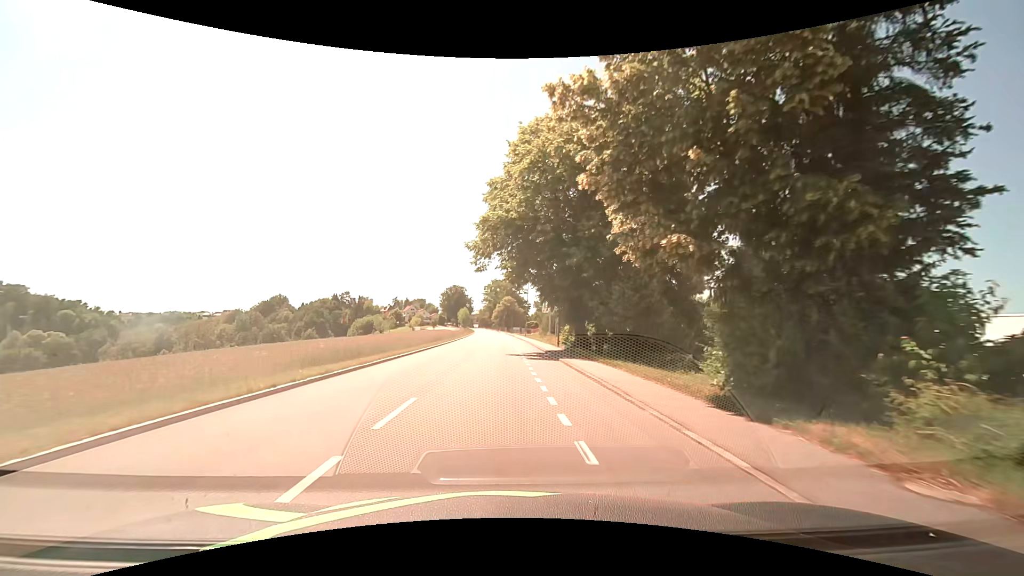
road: tertiary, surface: asphalt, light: Day
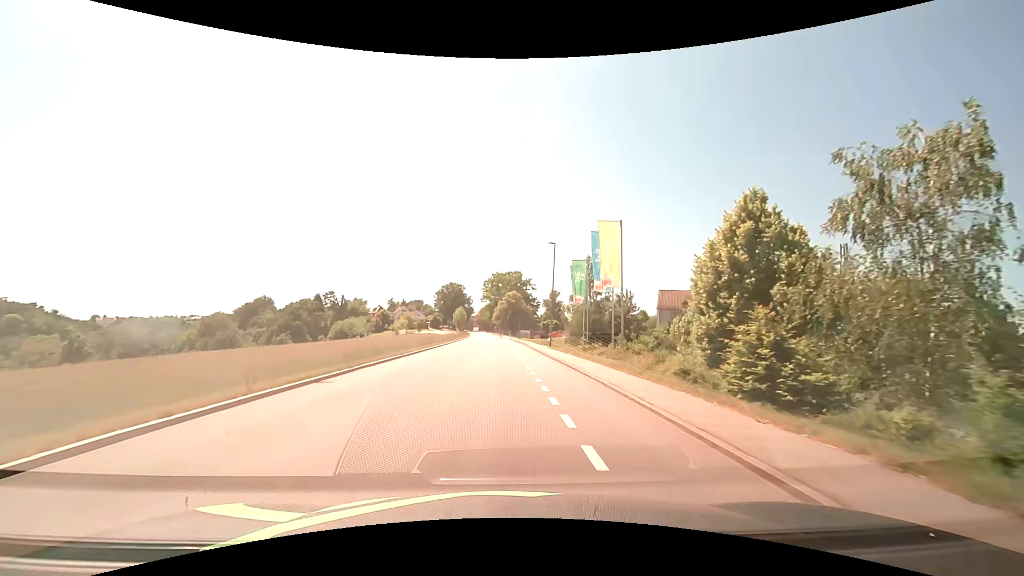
(-0.4, +36.5) m; -1°
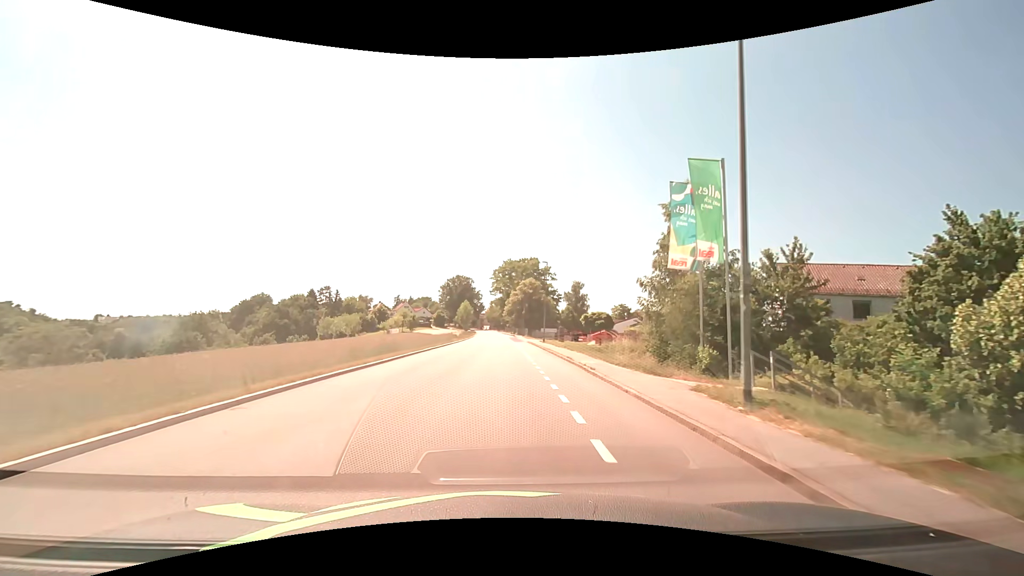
(-0.1, +29.9) m; -1°
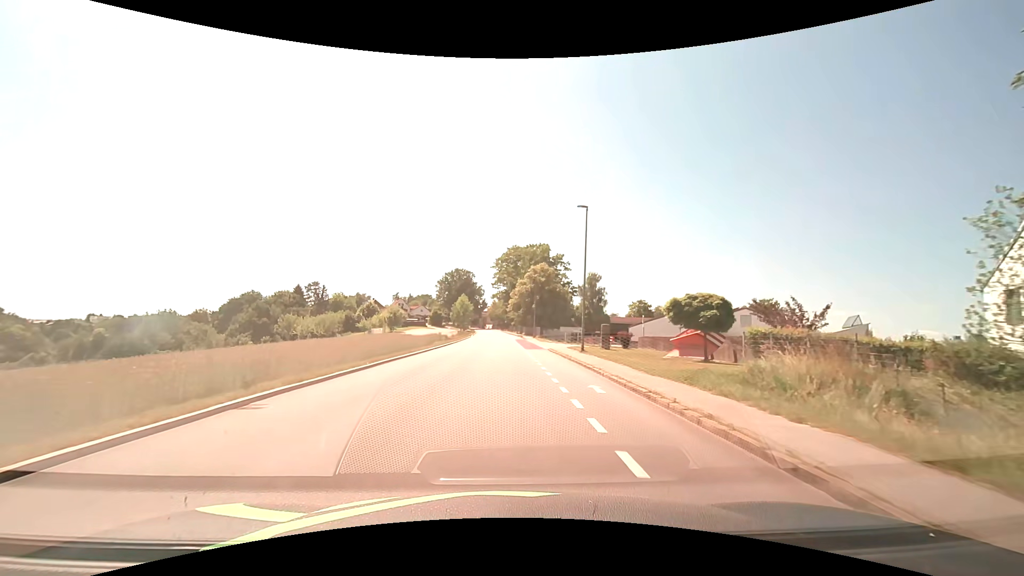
(-0.1, +22.7) m; 0°
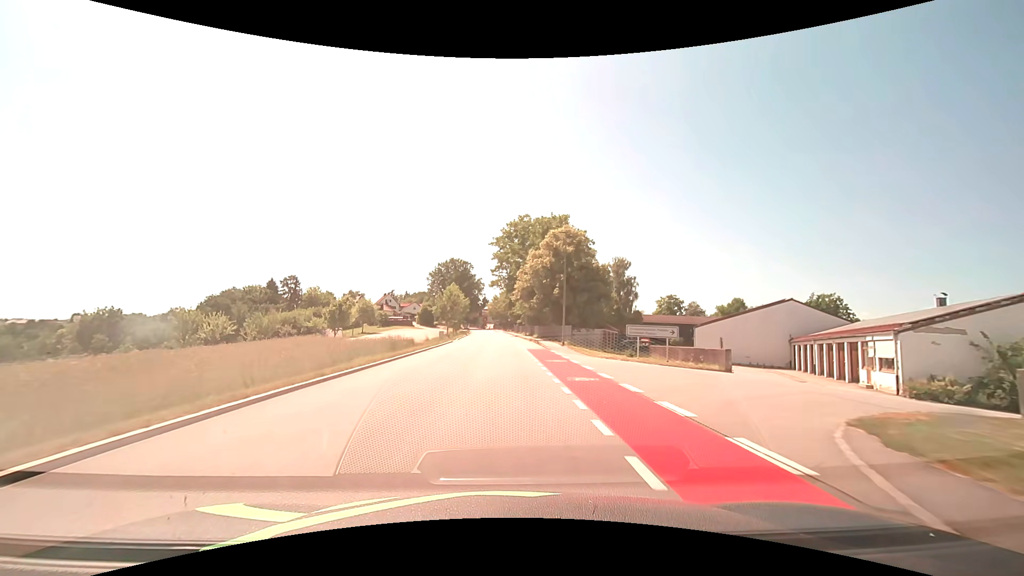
(-0.1, +30.4) m; -1°
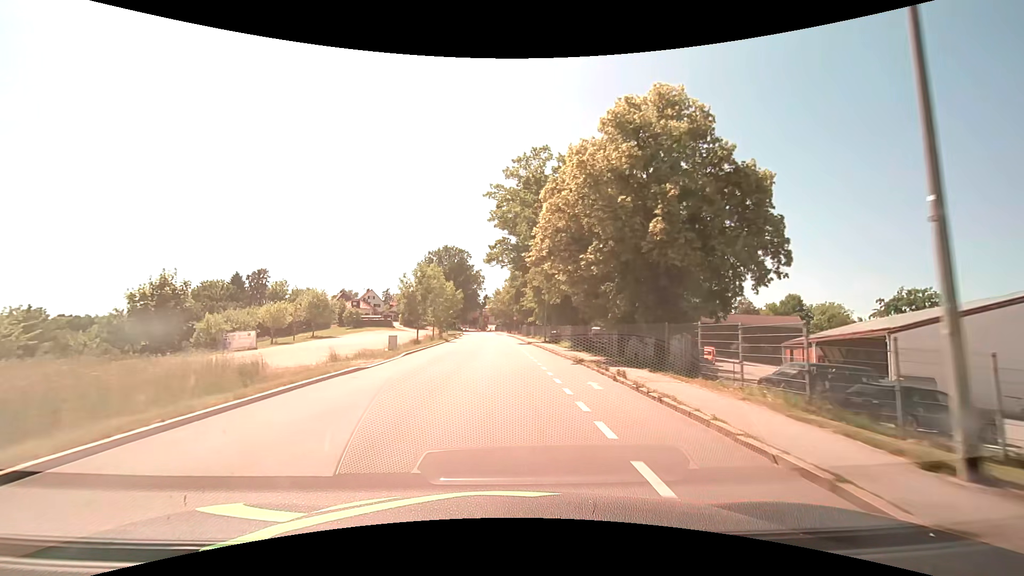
(-0.1, +30.3) m; 0°
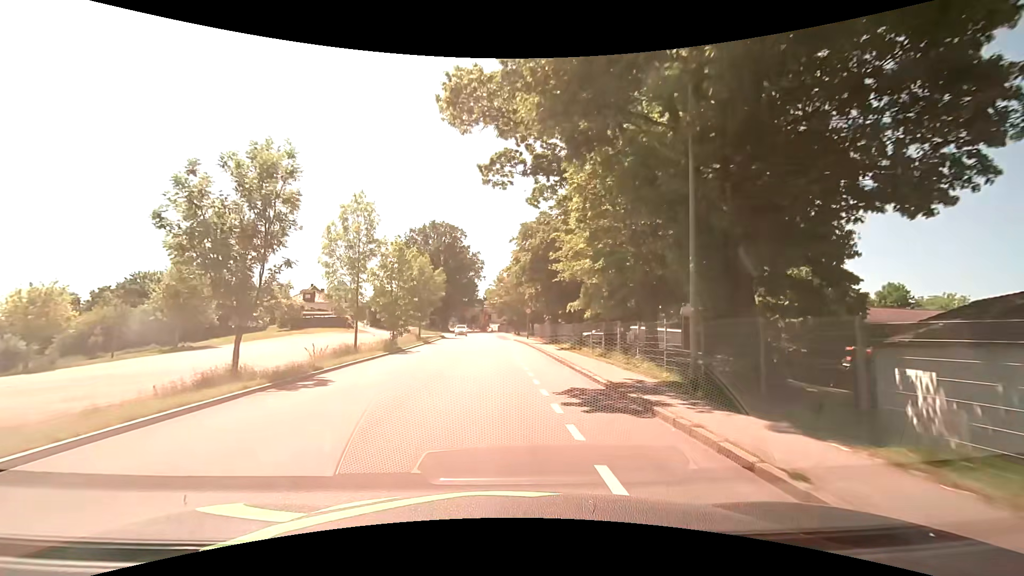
(-0.1, +34.0) m; 0°
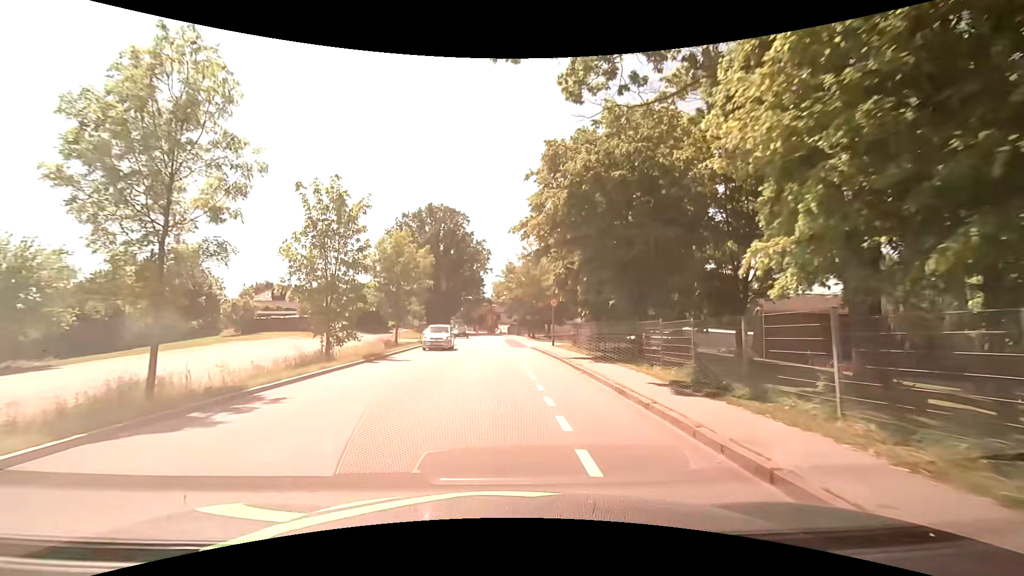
(-0.2, +17.3) m; -2°
(0, +10) (0, +20) (0, +30) (-1, +40) (-1, +50) (-1, +60) (-2, +70) (-2, +80) (-3, +90) (-5, +100) m
